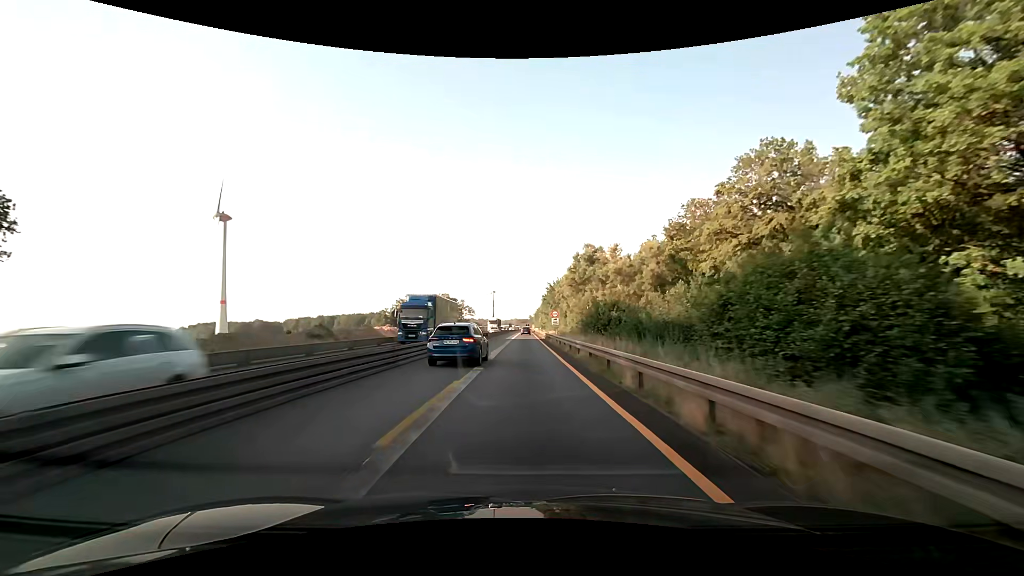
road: motorway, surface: asphalt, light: Day
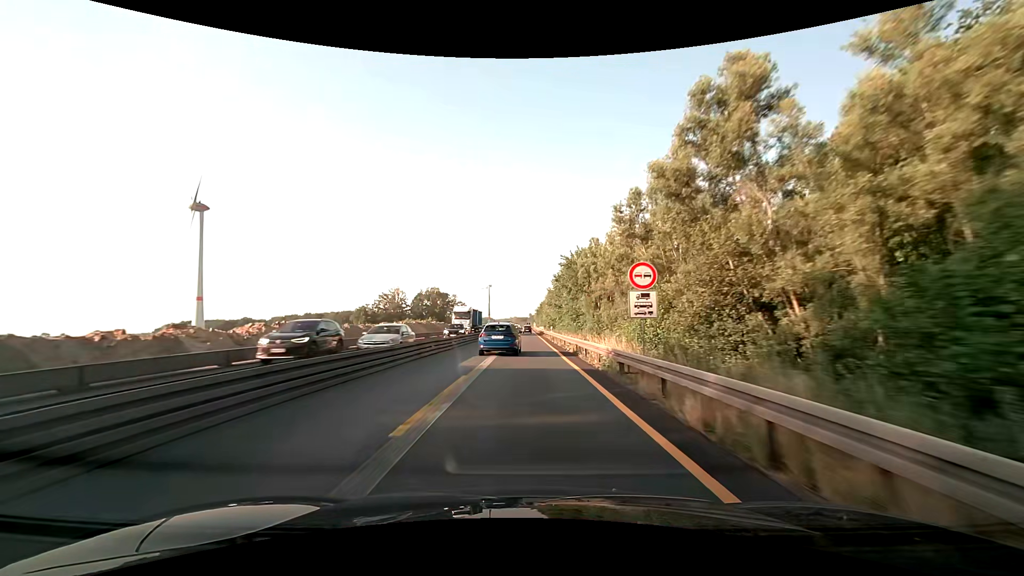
(0.0, +37.6) m; 0°
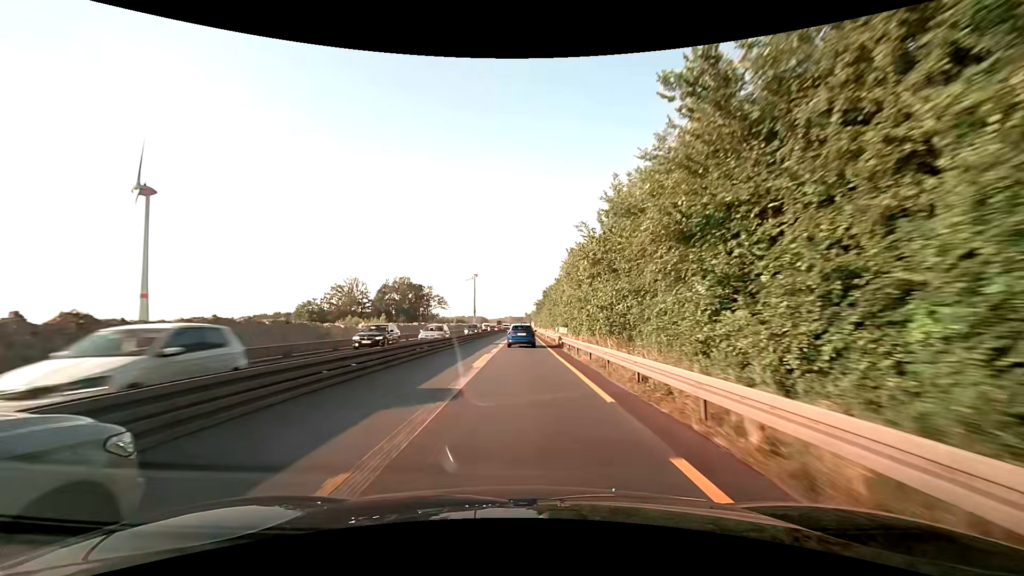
(+0.2, +62.8) m; 0°
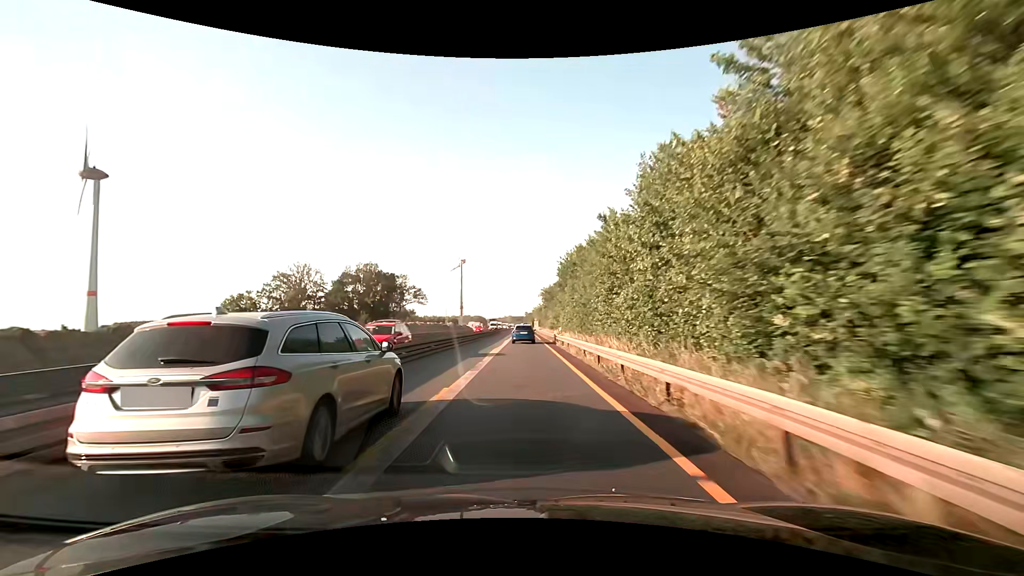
(+0.2, +50.3) m; 0°
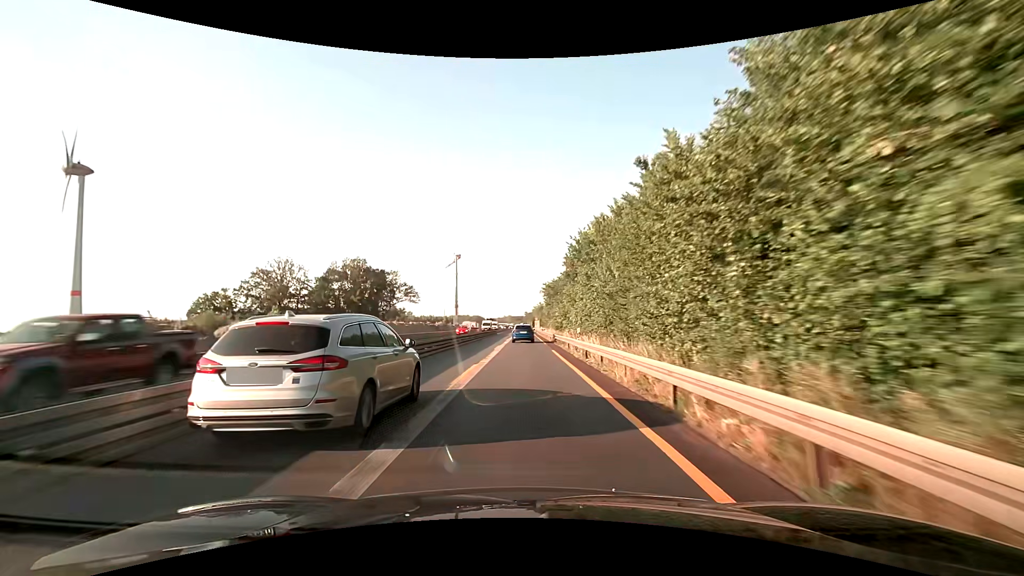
(0.0, +12.5) m; 0°
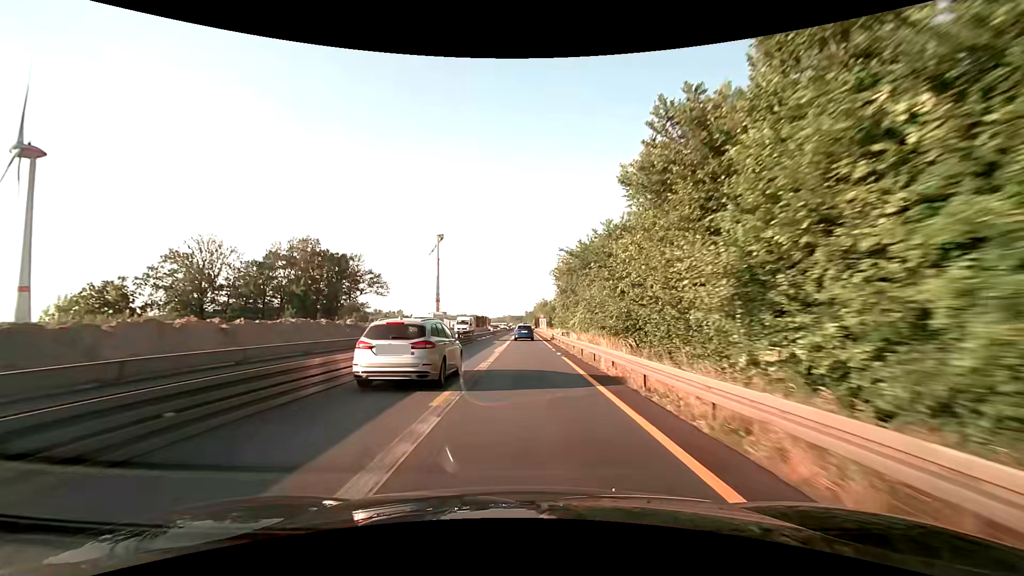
(+0.1, +37.6) m; 0°
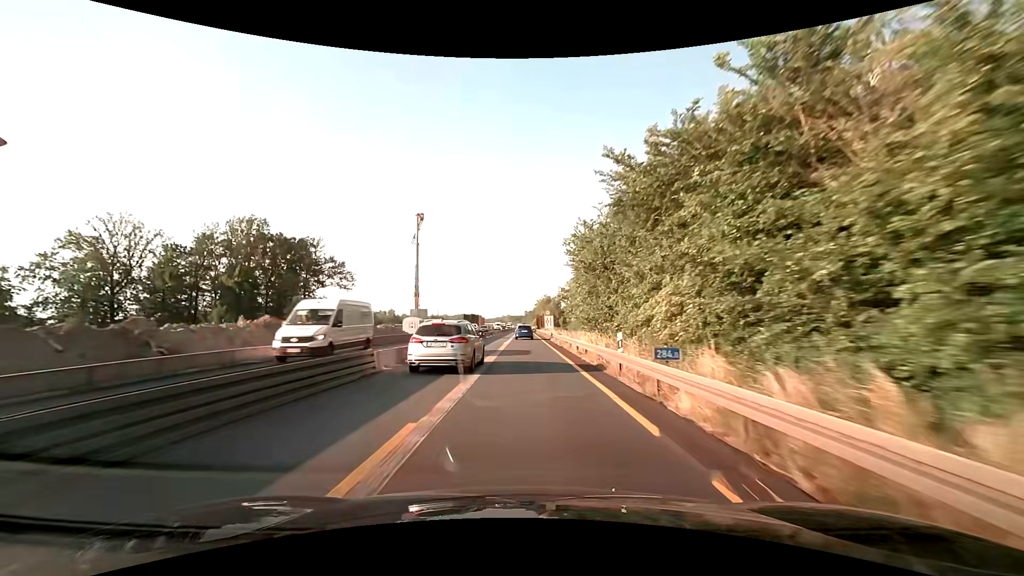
(0.0, +25.0) m; 0°
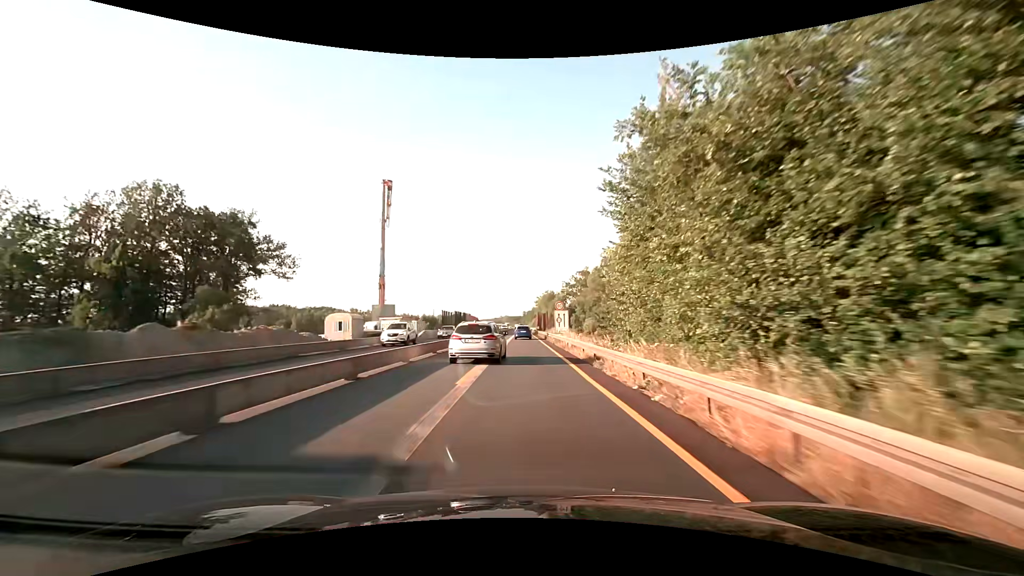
(0.0, +25.0) m; 0°
(0, +10) (0, +20) (0, +30) (0, +40) (0, +50) (0, +60) (0, +70) (0, +80) (0, +90) (0, +100) m
